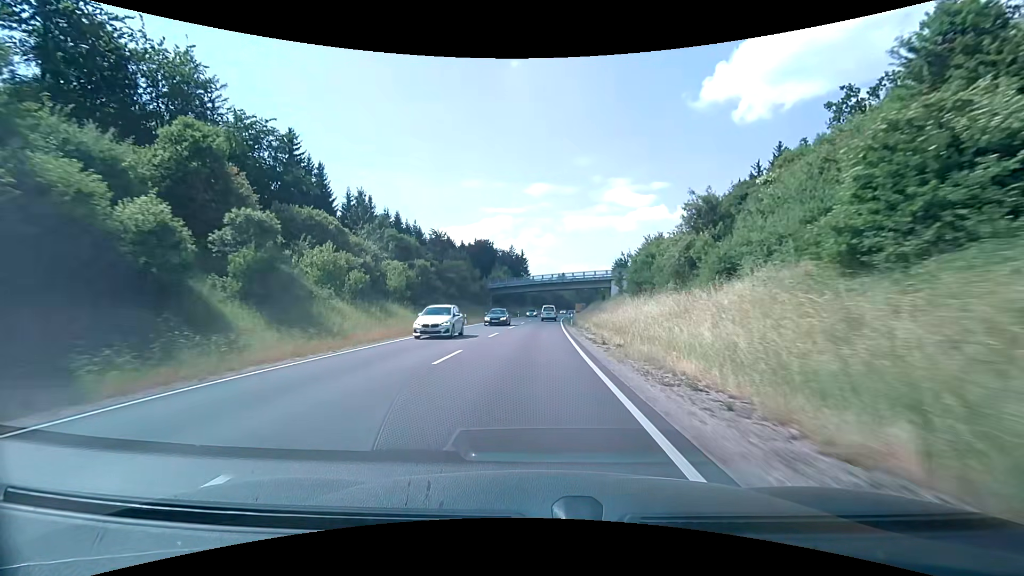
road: primary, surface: asphalt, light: Day
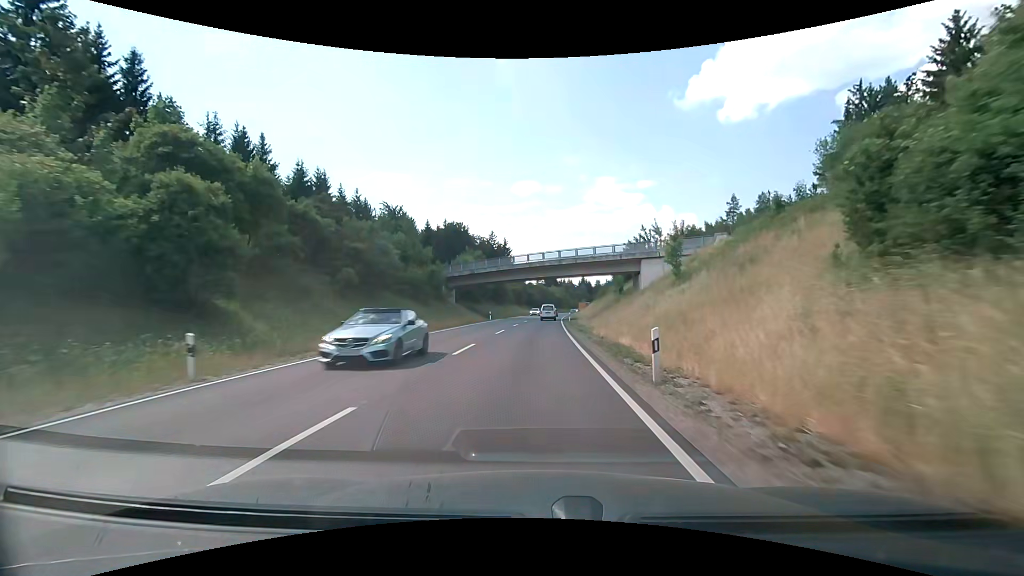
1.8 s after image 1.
(+0.4, +33.8) m; +2°
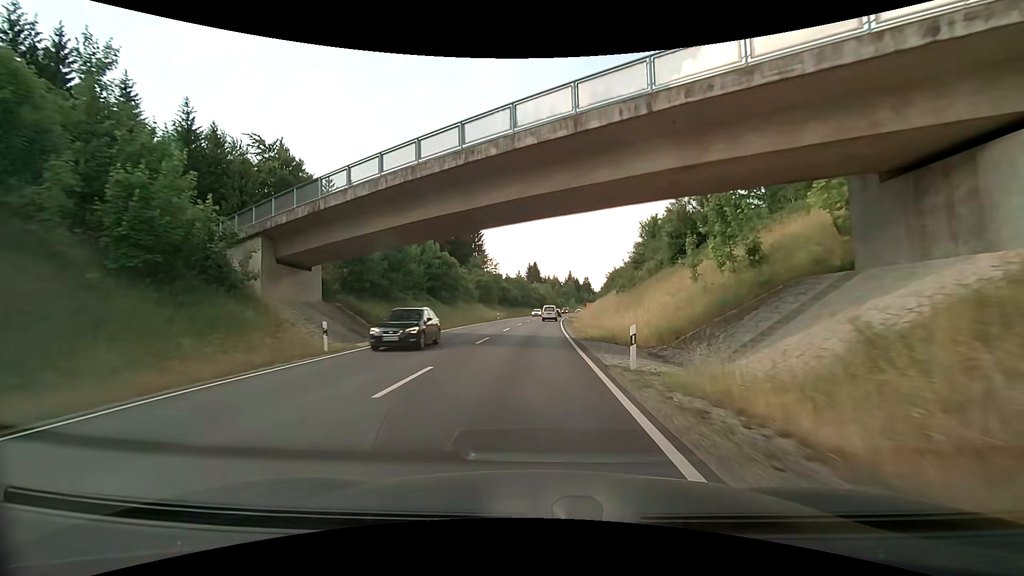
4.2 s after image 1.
(+0.8, +43.2) m; +2°
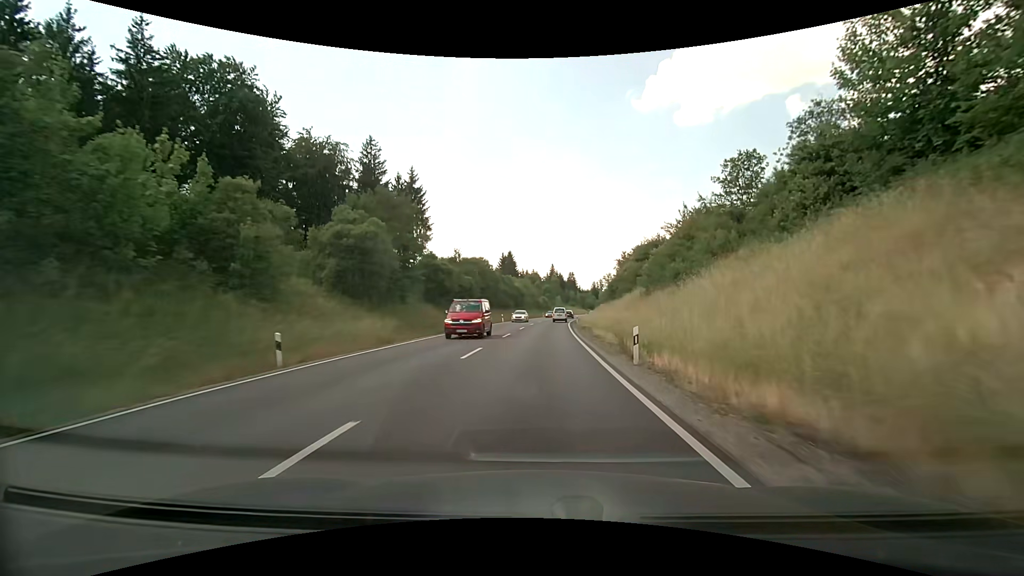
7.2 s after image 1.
(+0.5, +54.1) m; +2°
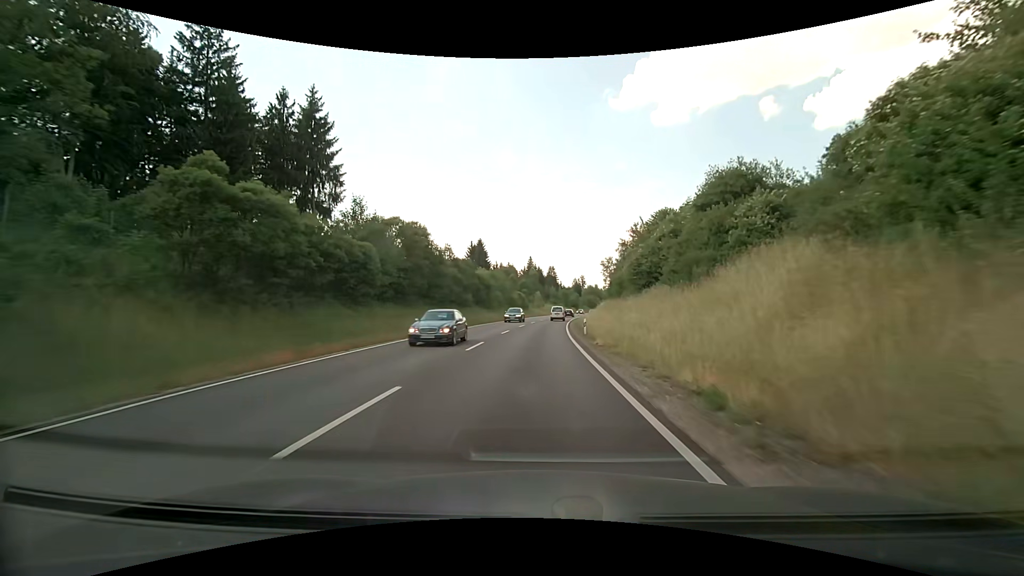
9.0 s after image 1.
(+0.8, +33.7) m; +3°
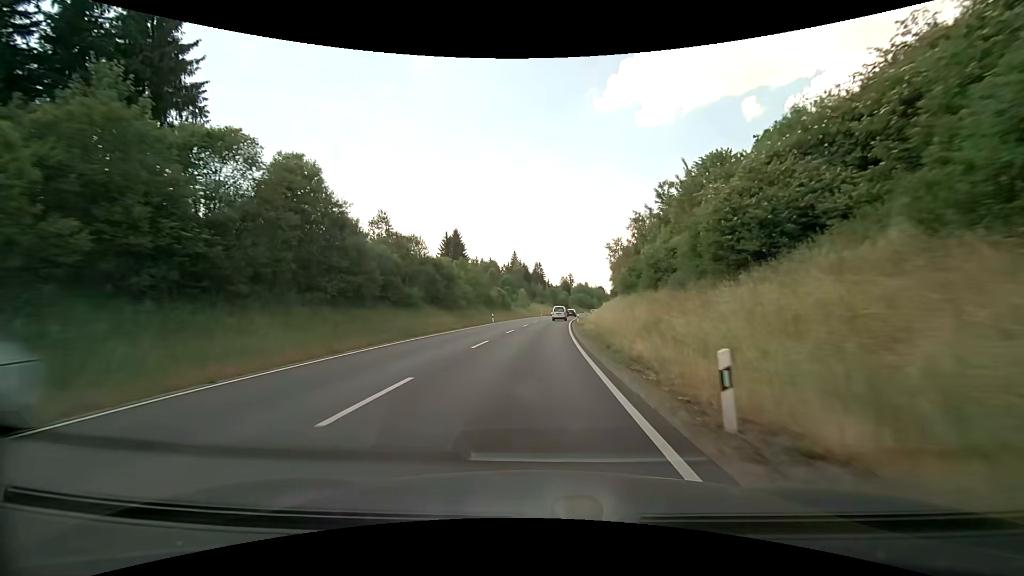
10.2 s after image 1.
(+0.3, +23.0) m; +1°
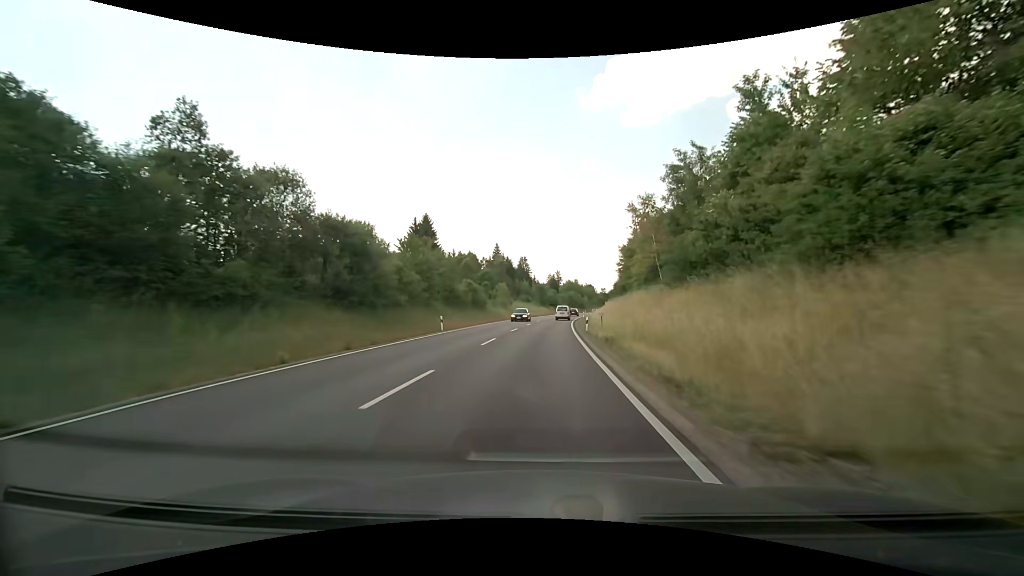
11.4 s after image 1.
(+0.3, +23.3) m; +2°
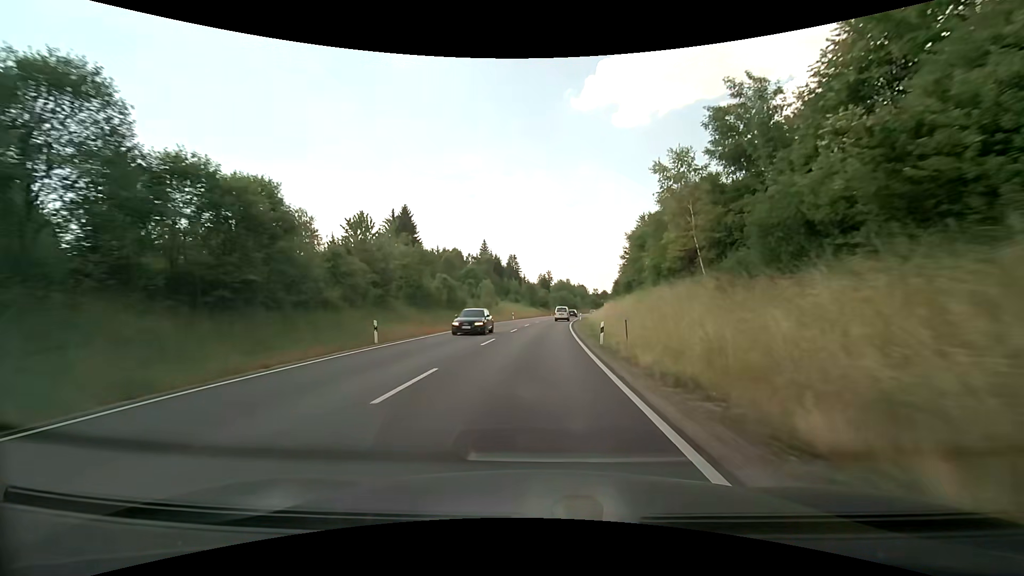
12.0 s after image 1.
(+0.1, +11.7) m; +1°
(0, +10) (0, +20) (+1, +30) (+1, +40) (+2, +50) (+3, +60) (+3, +70) (+5, +80) (+6, +90) (+7, +100) m
